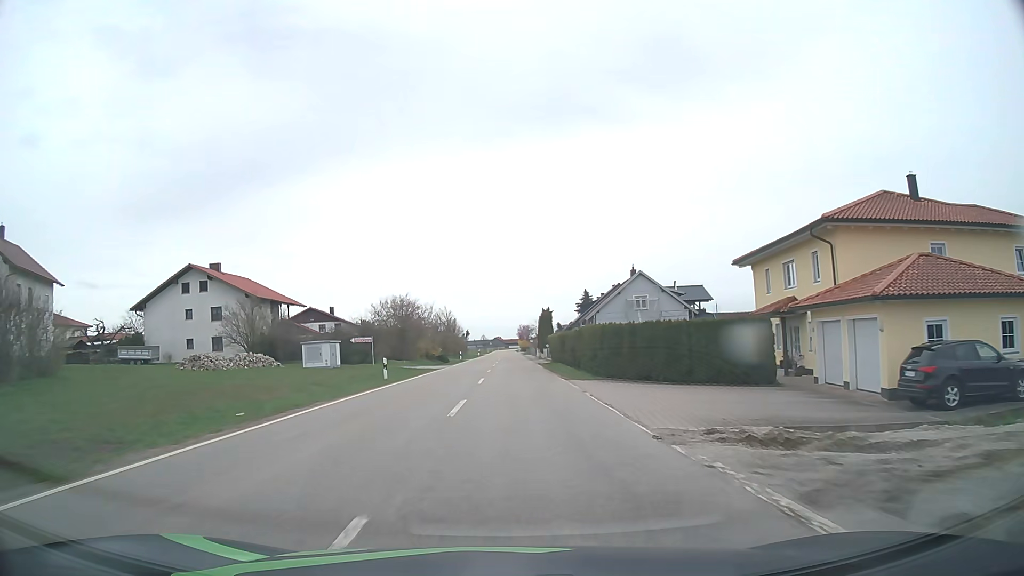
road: tertiary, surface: asphalt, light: Day
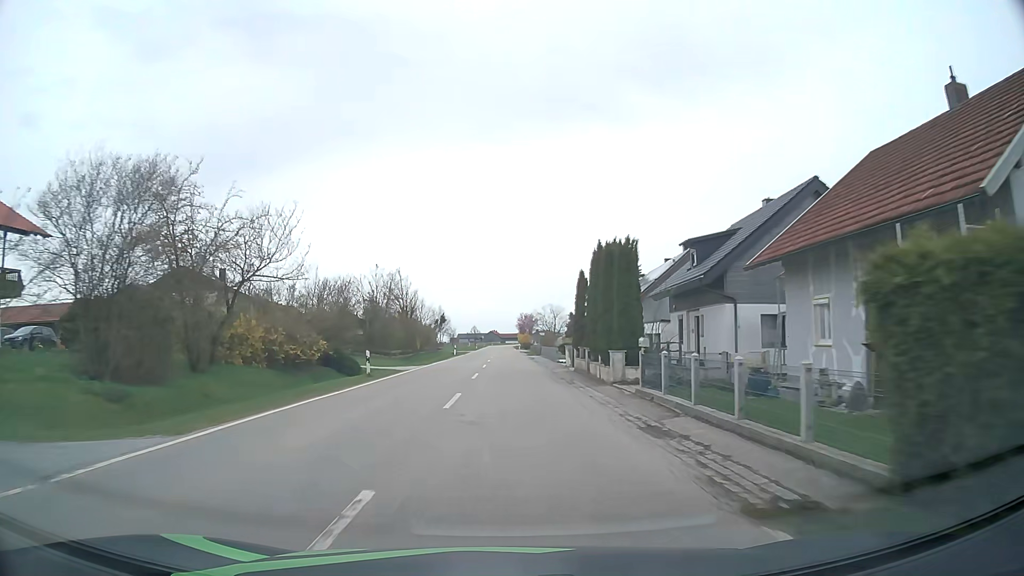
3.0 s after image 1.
(+0.1, +46.5) m; 0°
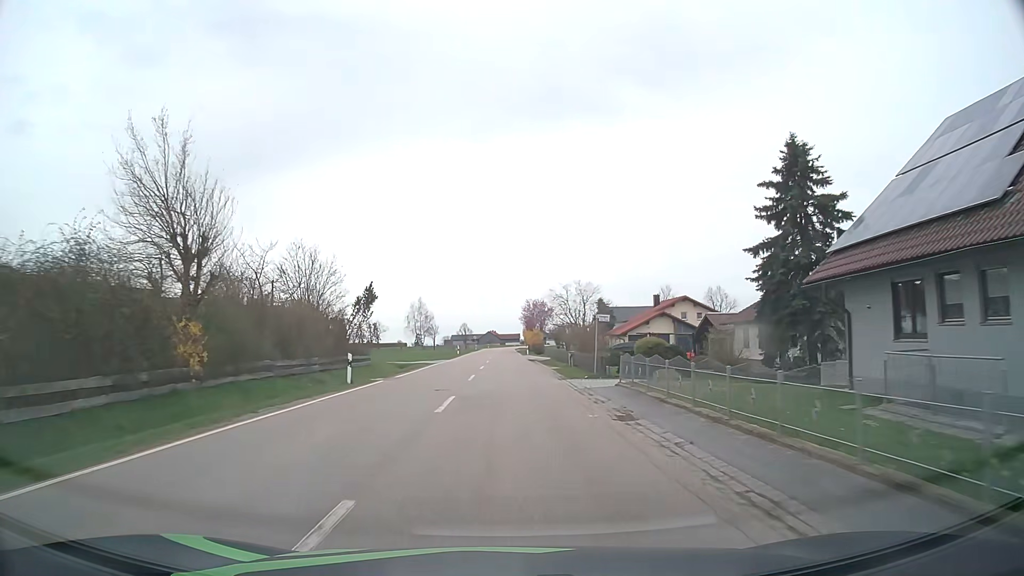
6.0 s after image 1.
(-0.1, +47.3) m; 0°
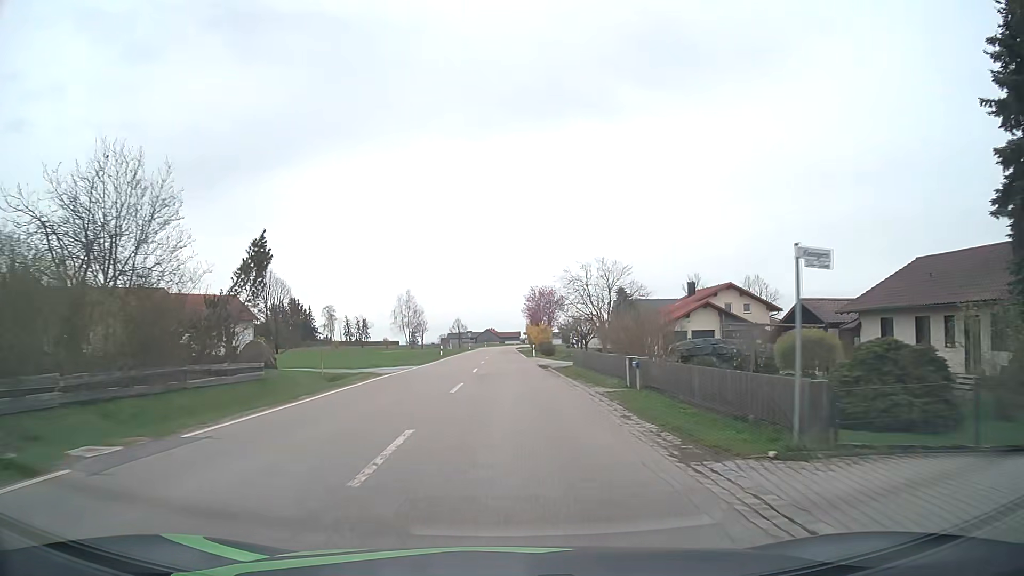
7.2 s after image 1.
(+0.1, +19.1) m; 0°
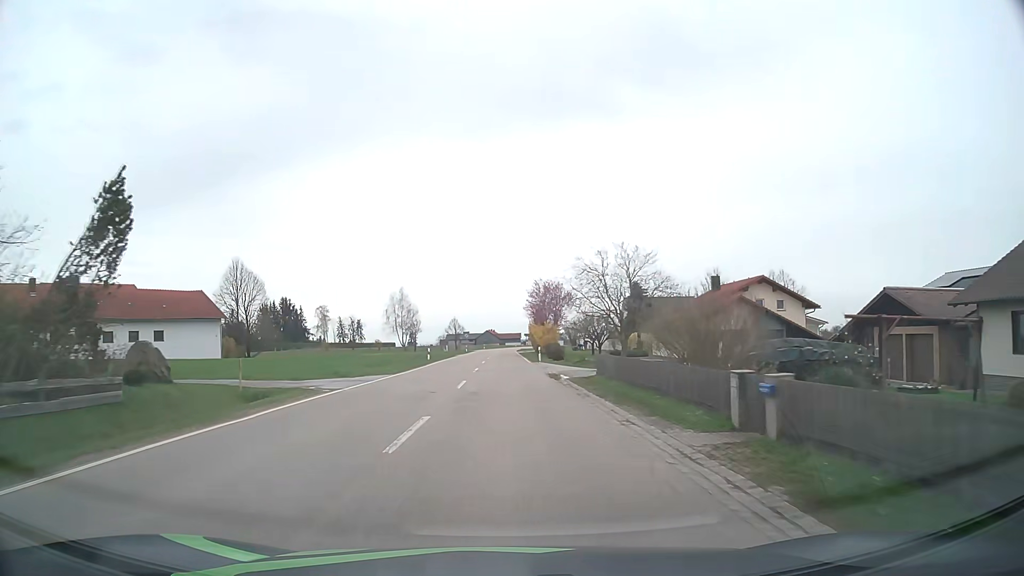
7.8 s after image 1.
(0.0, +9.6) m; 0°
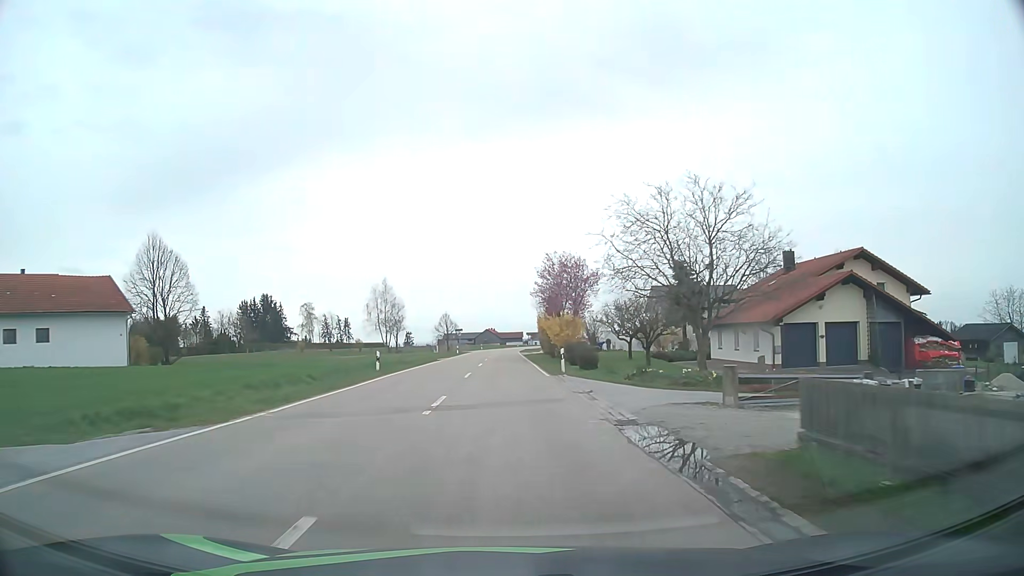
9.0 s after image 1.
(0.0, +19.2) m; 0°
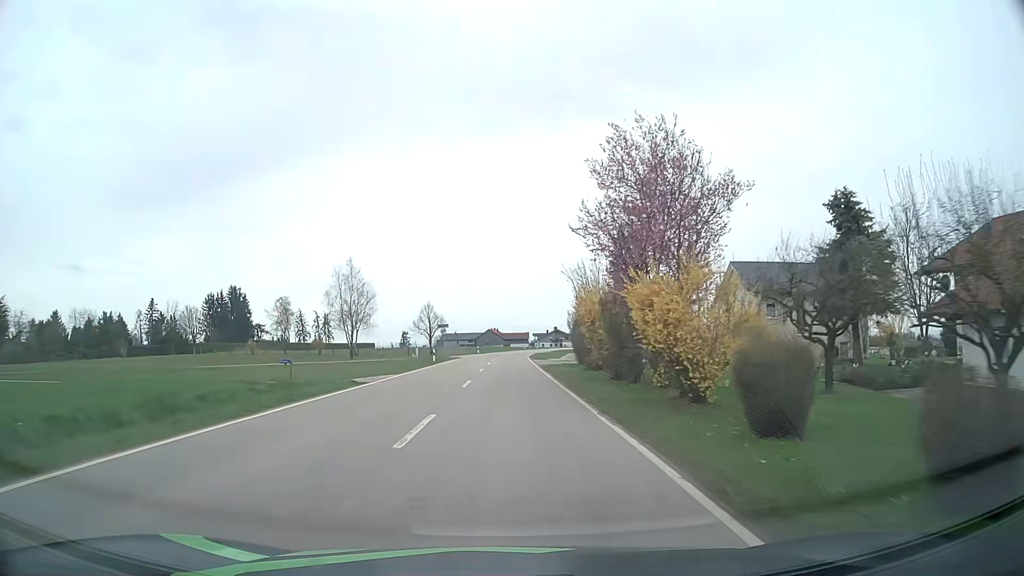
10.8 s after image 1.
(-0.2, +28.5) m; 0°
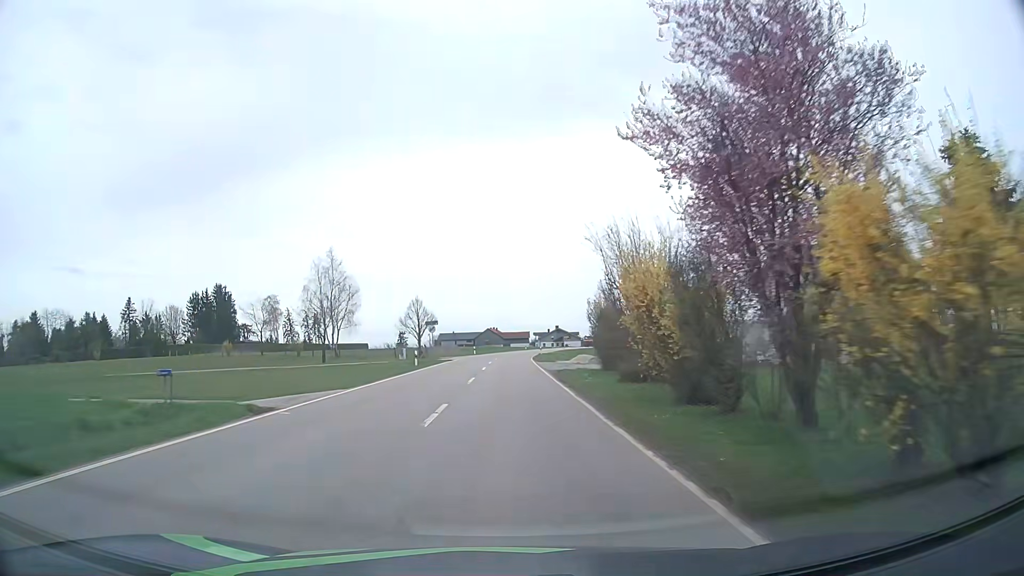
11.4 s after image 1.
(0.0, +9.6) m; 0°
(0, +10) (0, +20) (0, +30) (0, +40) (0, +50) (0, +60) (+1, +70) (+2, +80) (+3, +90) (+4, +100) m
